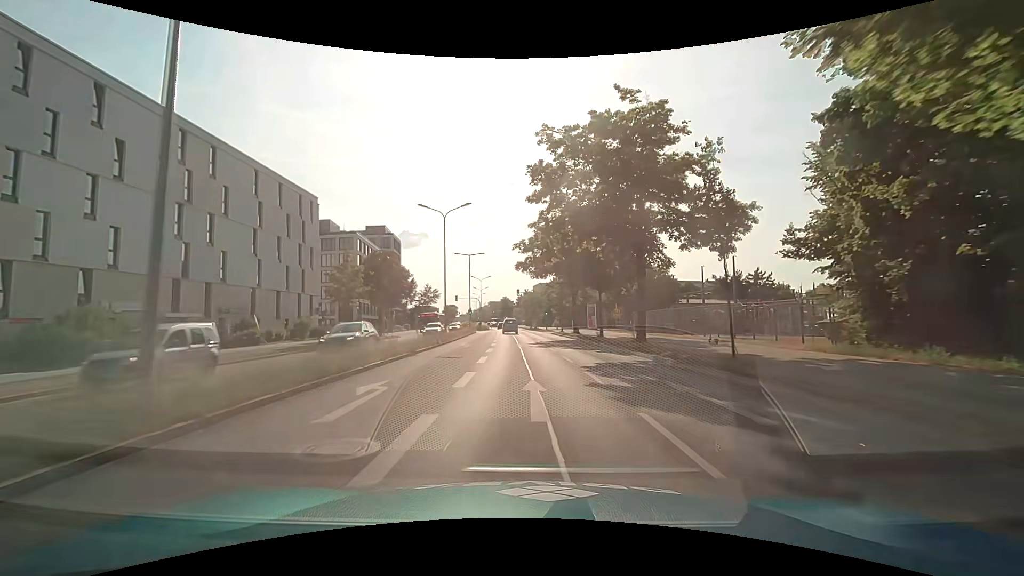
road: primary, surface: asphalt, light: Day
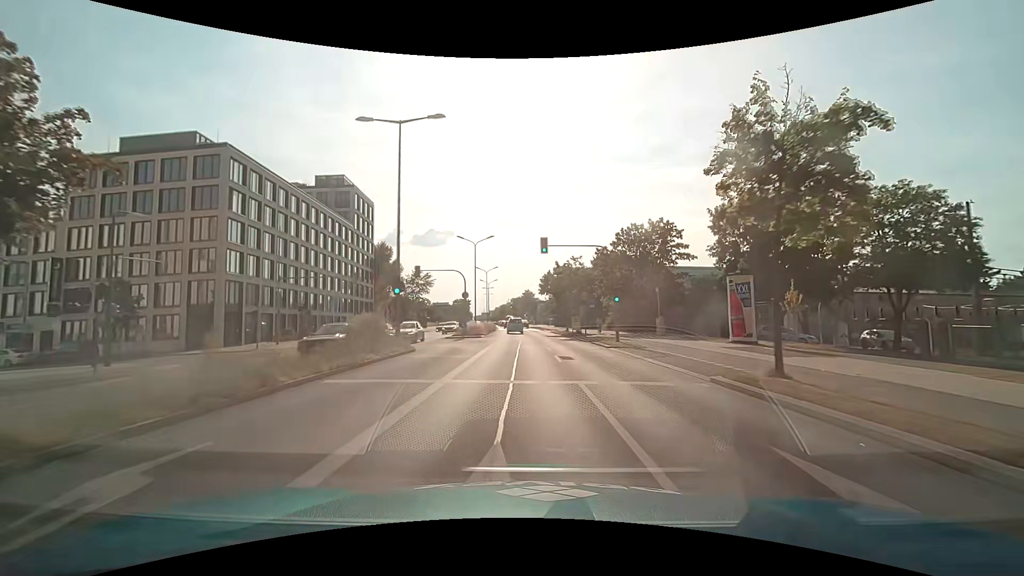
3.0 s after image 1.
(-0.9, +45.6) m; -3°
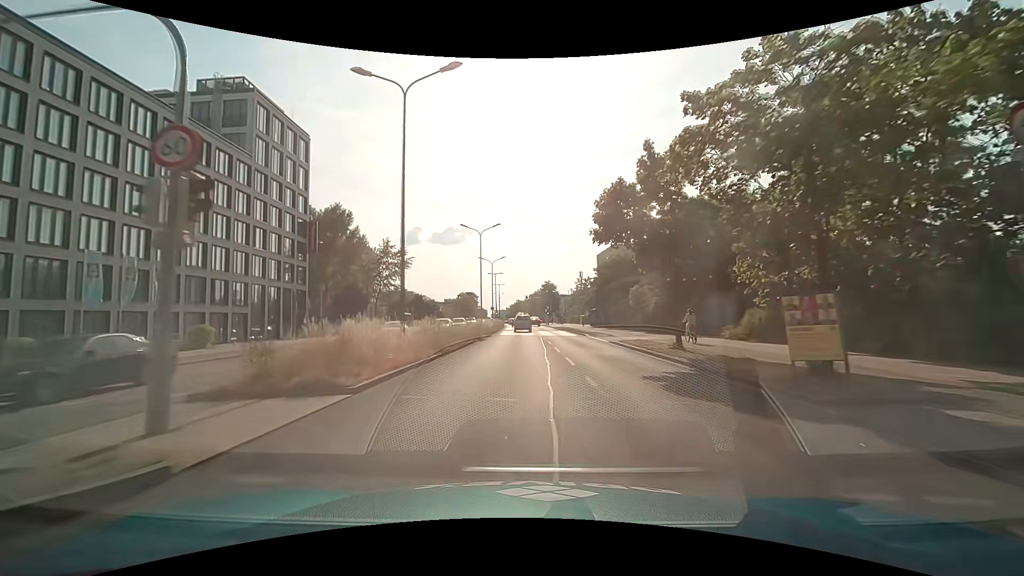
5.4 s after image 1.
(-0.7, +36.5) m; -2°
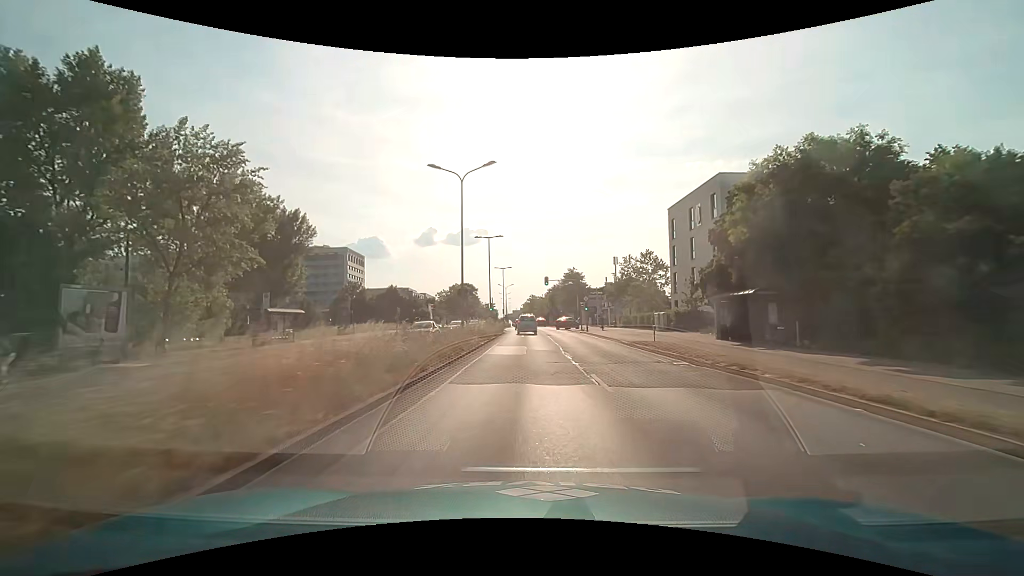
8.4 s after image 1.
(-0.9, +45.7) m; -2°
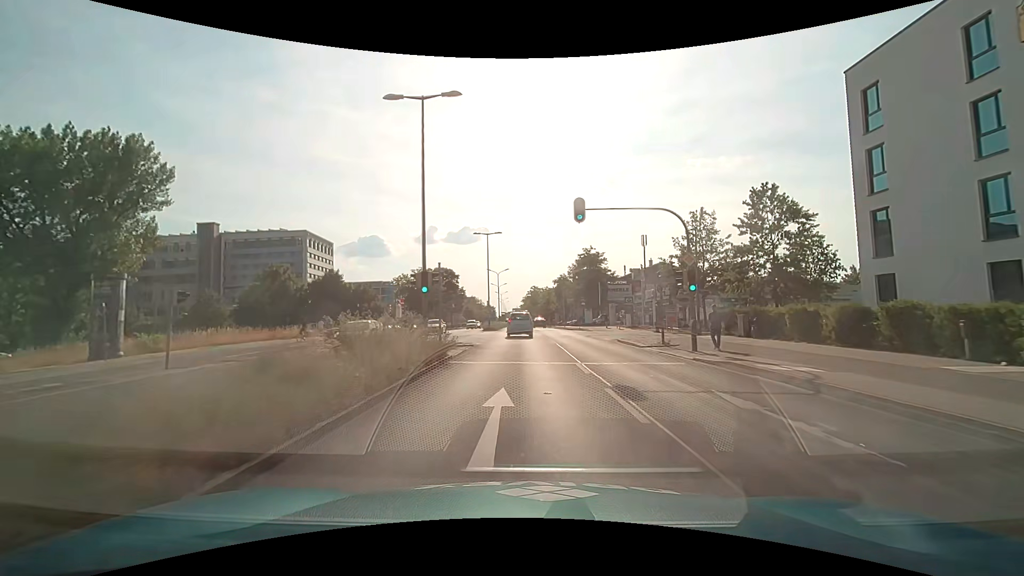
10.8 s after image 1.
(0.0, +34.5) m; 0°
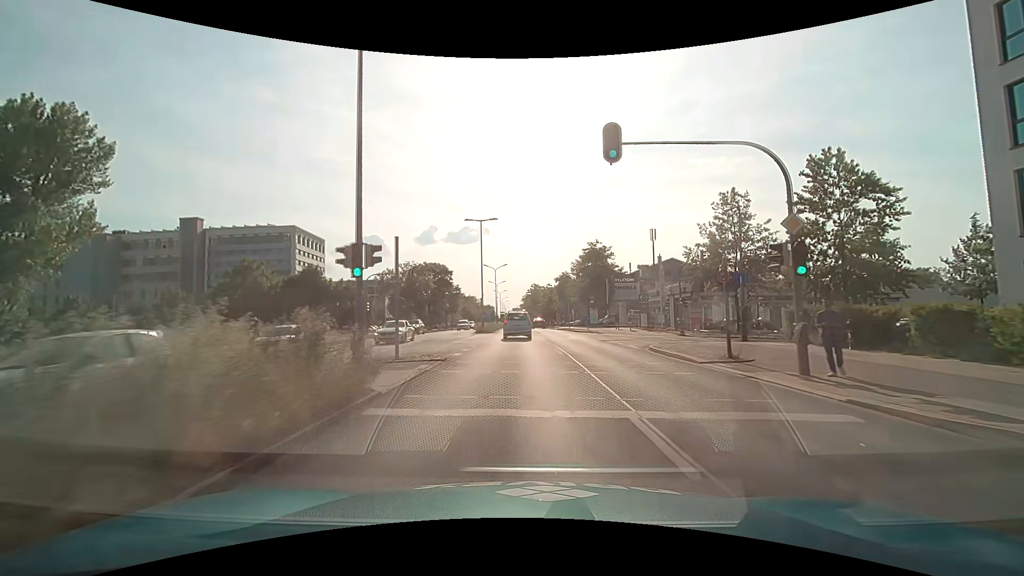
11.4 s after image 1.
(0.0, +7.5) m; 0°
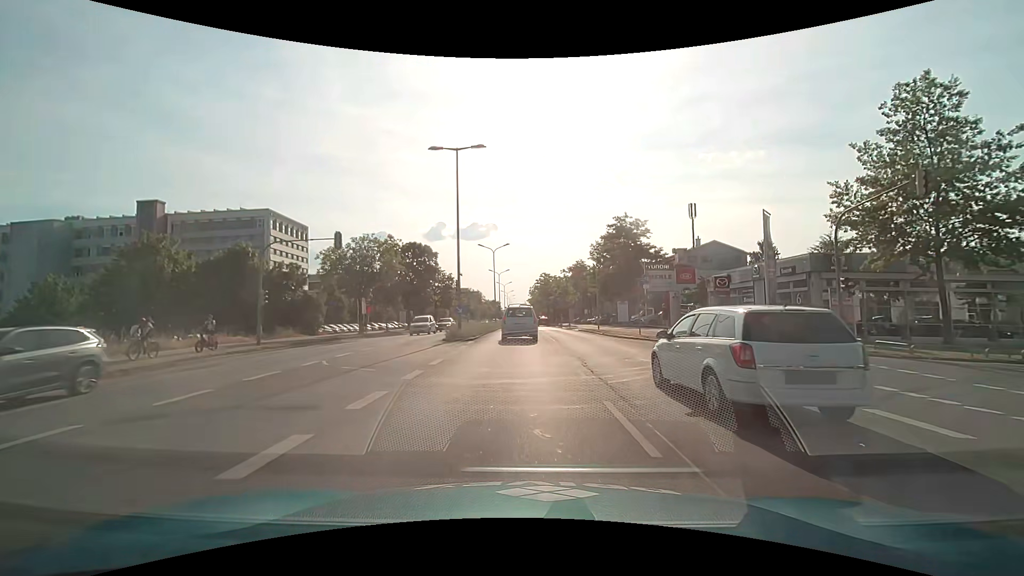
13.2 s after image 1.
(-0.2, +19.1) m; -1°
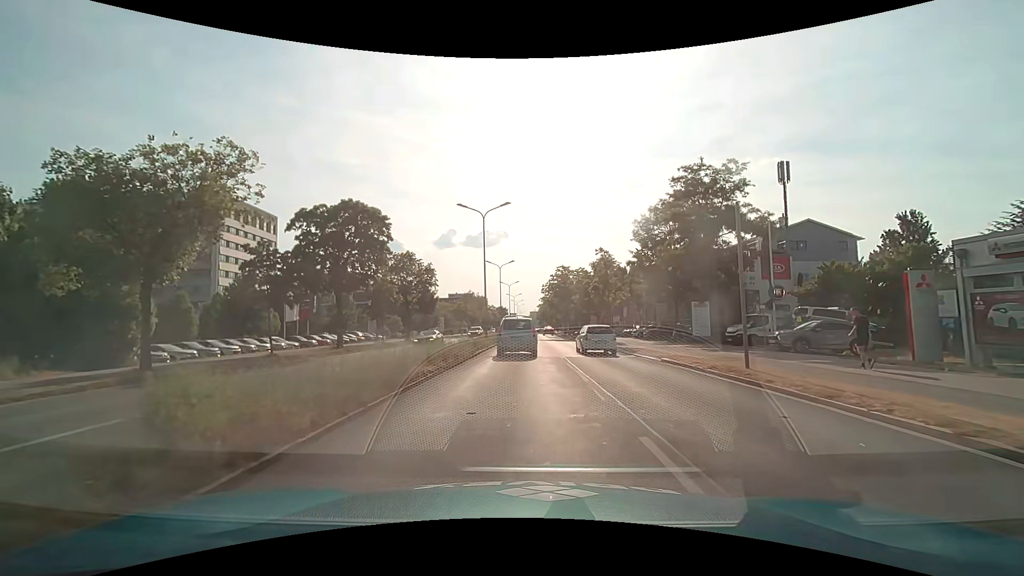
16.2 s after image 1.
(-0.3, +25.7) m; -1°
(0, +10) (0, +20) (0, +30) (0, +40) (0, +50) (0, +60) (0, +70) (0, +80) (0, +90) (0, +100) m
